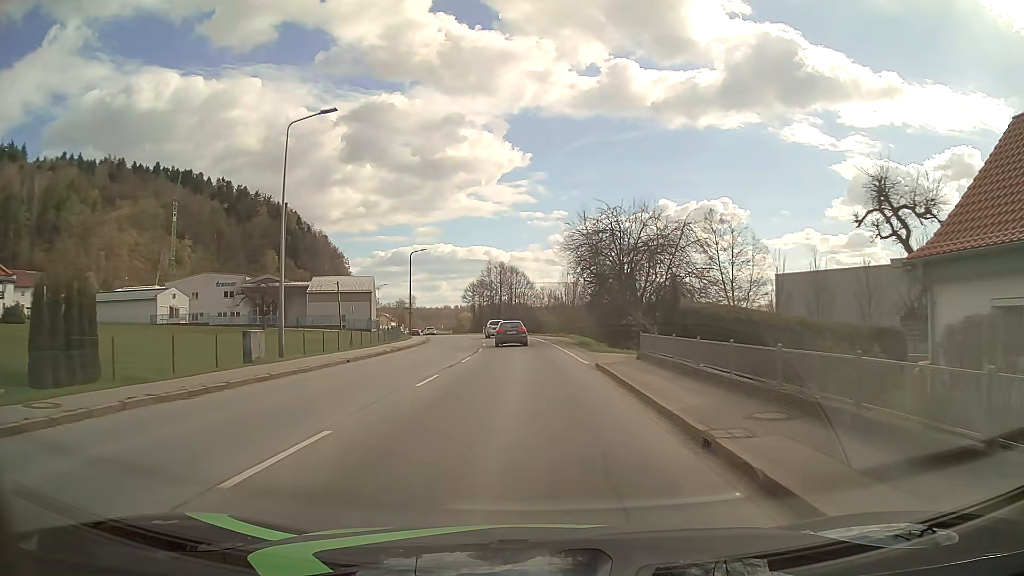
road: secondary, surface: asphalt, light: Day
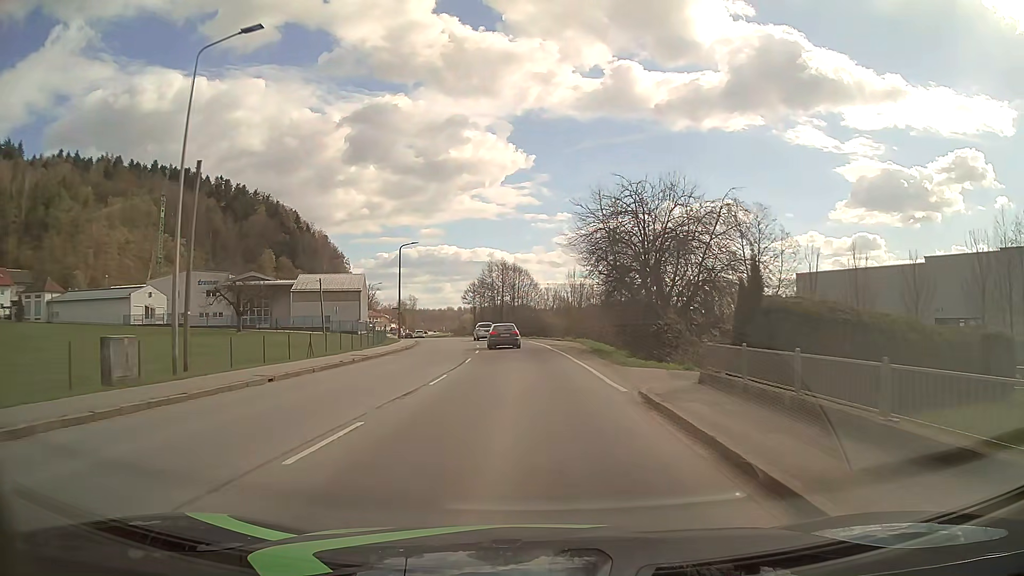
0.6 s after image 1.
(0.0, +7.9) m; 0°
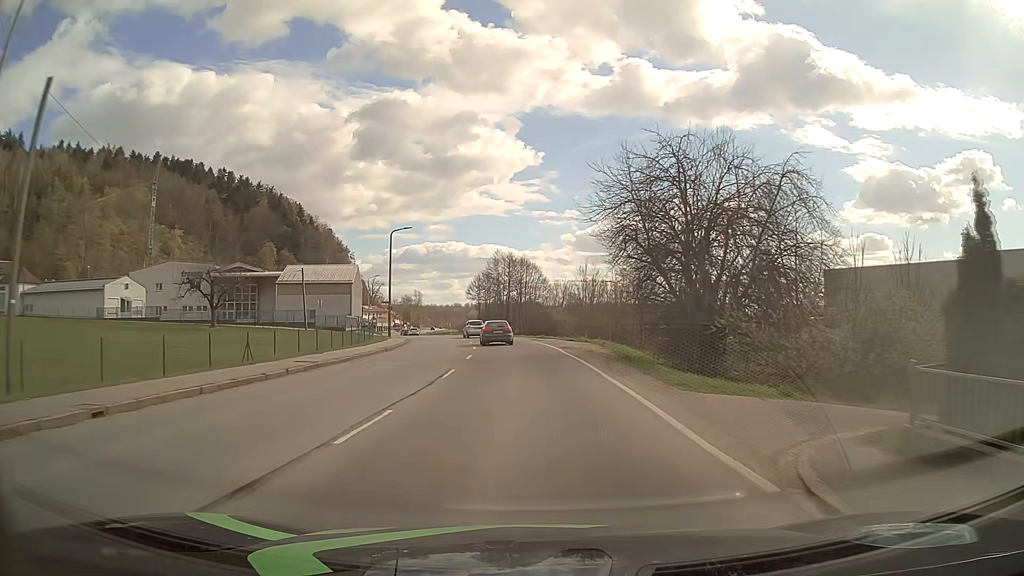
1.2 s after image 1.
(-0.1, +7.9) m; -1°
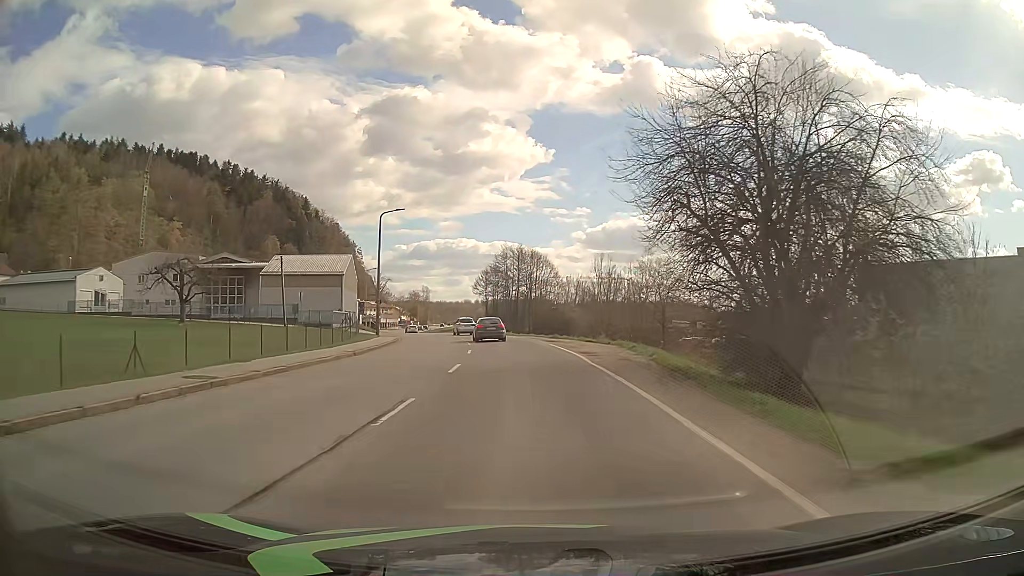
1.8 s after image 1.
(-0.1, +8.0) m; -1°
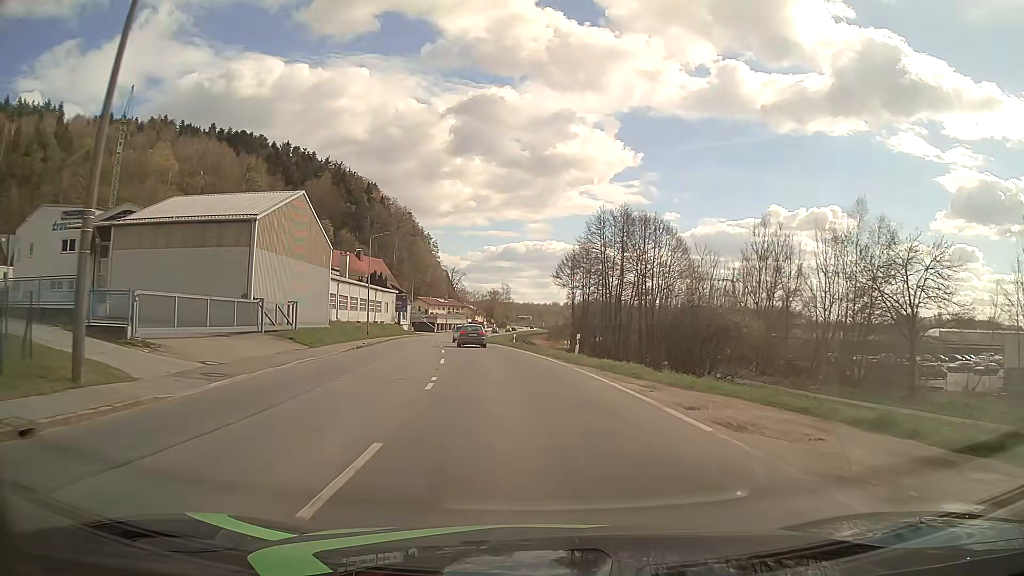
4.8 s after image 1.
(-2.1, +39.7) m; -7°
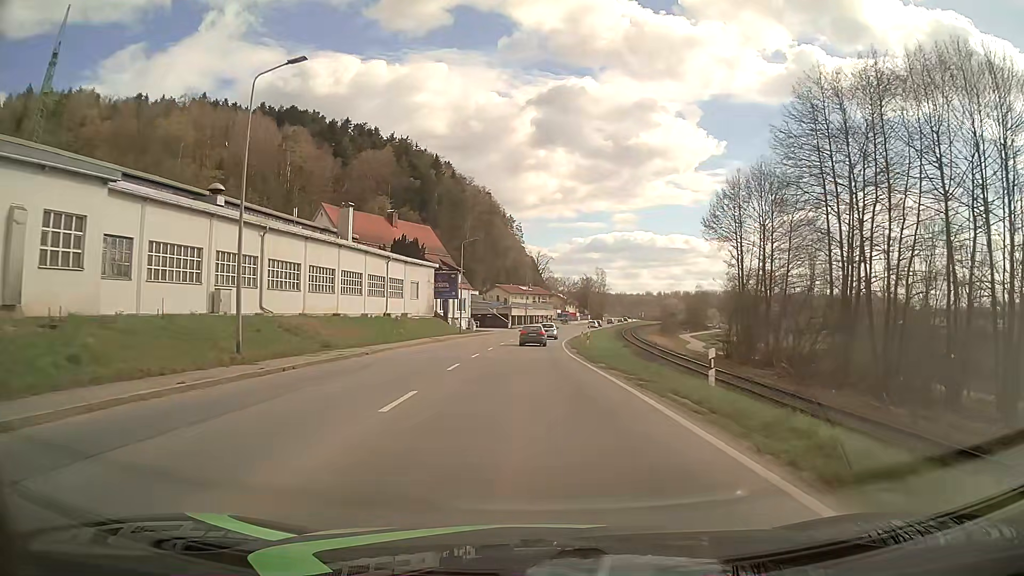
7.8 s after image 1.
(-3.1, +39.9) m; -8°
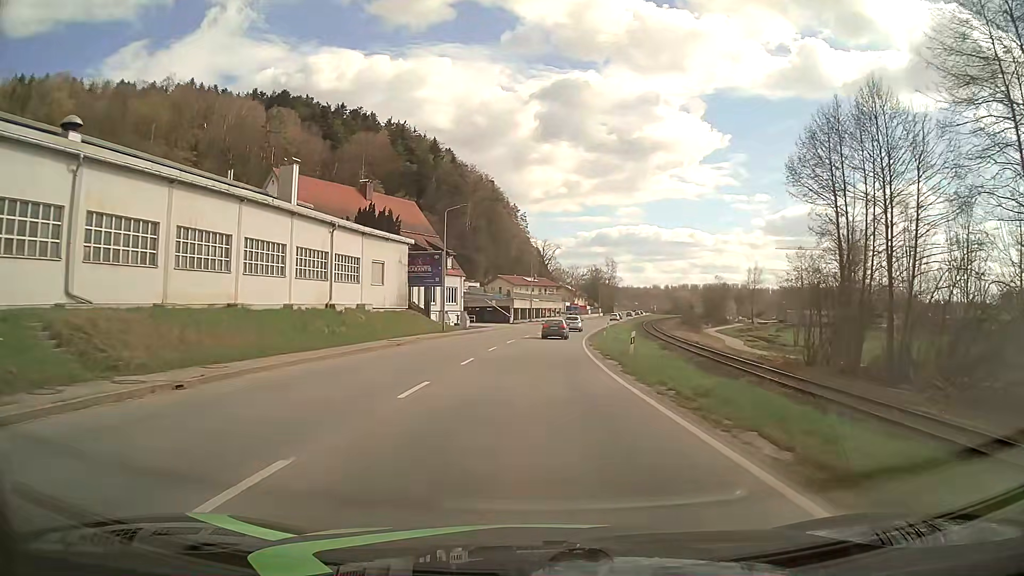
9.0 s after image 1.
(-0.1, +16.1) m; -1°
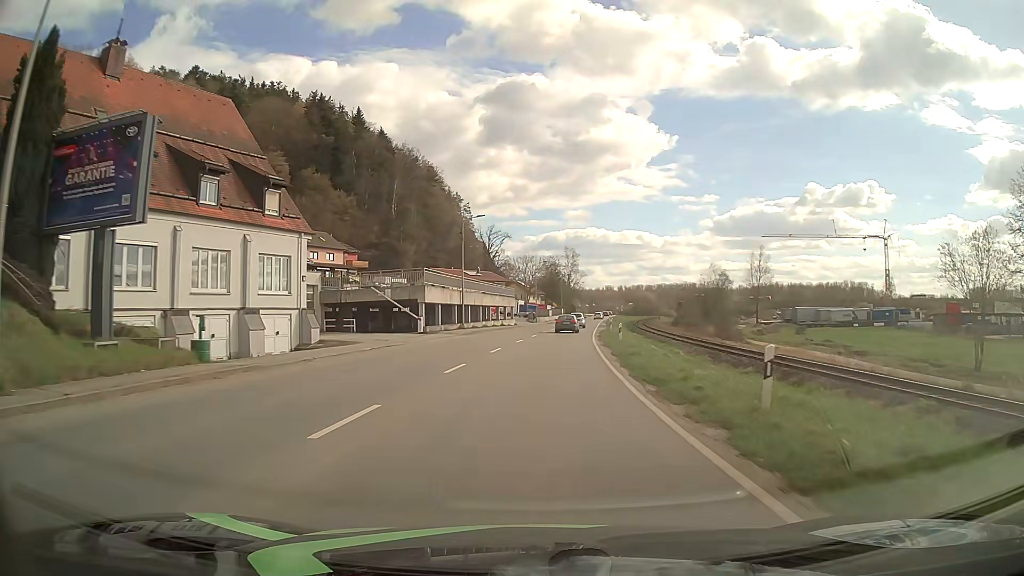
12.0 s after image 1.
(+1.1, +40.2) m; +4°
(0, +10) (0, +20) (+1, +30) (+2, +40) (+2, +50) (+3, +60) (+4, +70) (+5, +80) (+7, +90) (+8, +100) m
